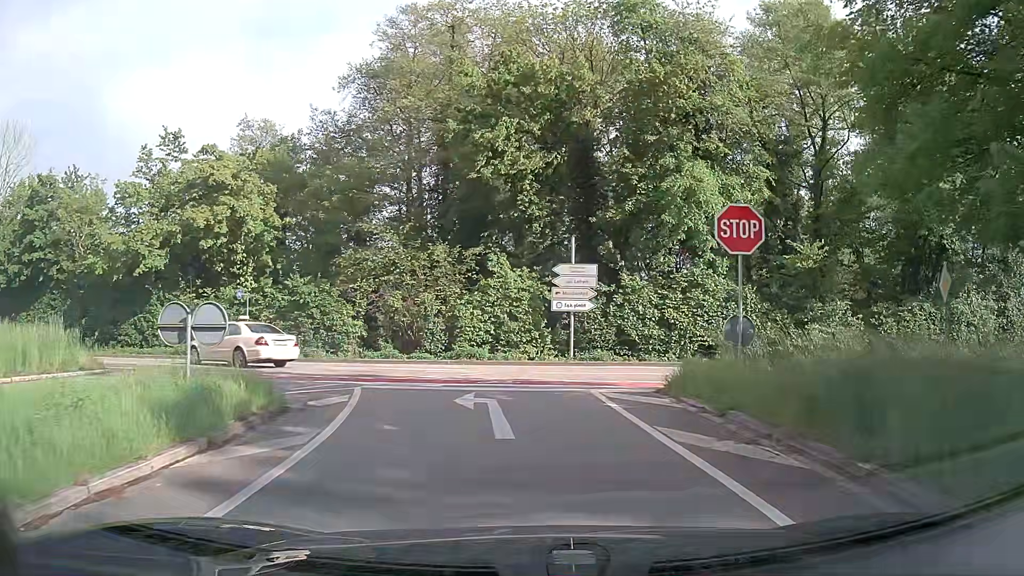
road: trunk_link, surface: asphalt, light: Day
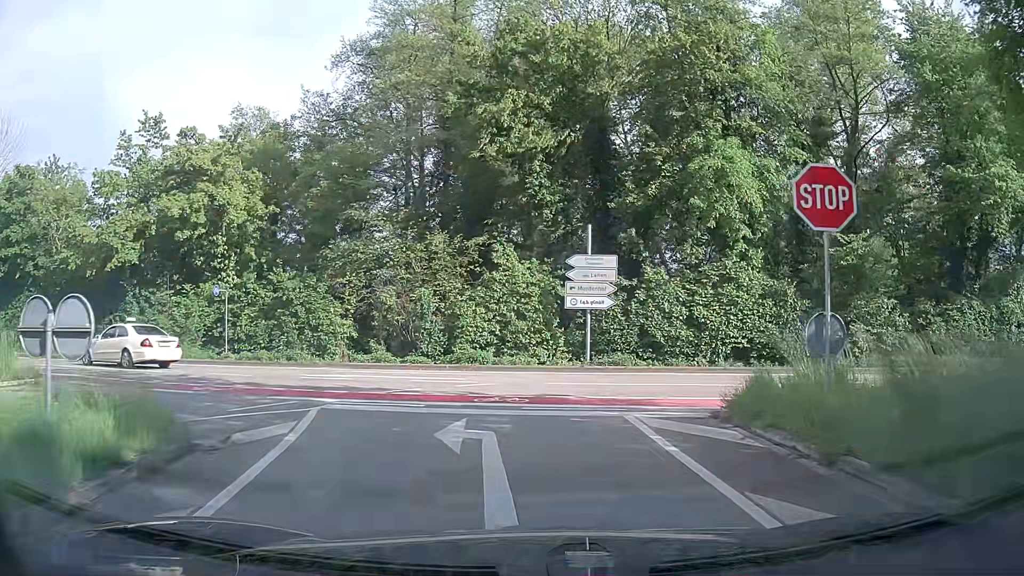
(0.0, +3.2) m; -1°
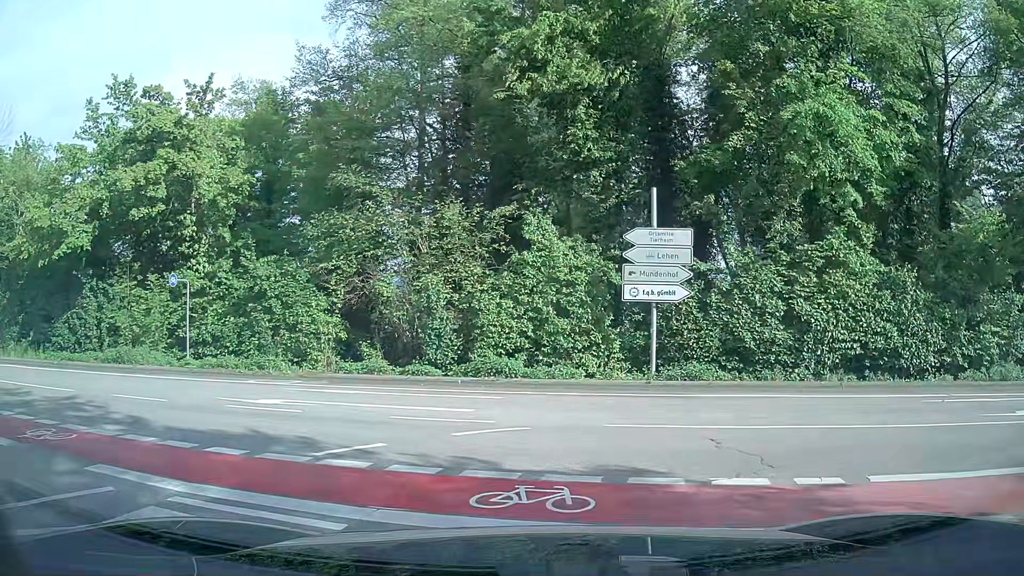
(-0.1, +5.9) m; -2°
(-3, +9) (-11, +15) (-20, +18) (-30, +20) (-40, +23) (-49, +26) (-59, +29) (-68, +33) (-77, +36) (-87, +40) m
